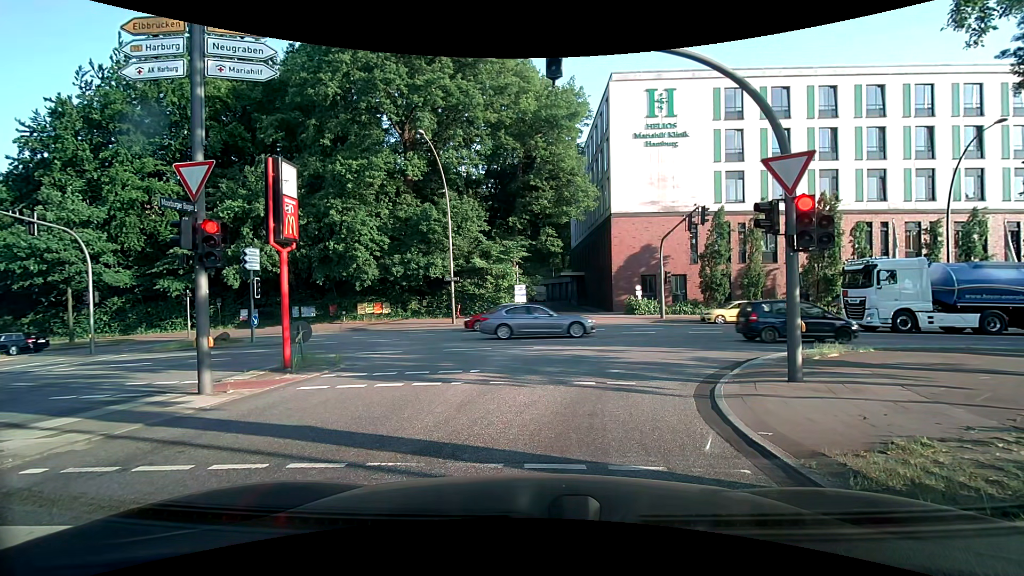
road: secondary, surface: asphalt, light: Day
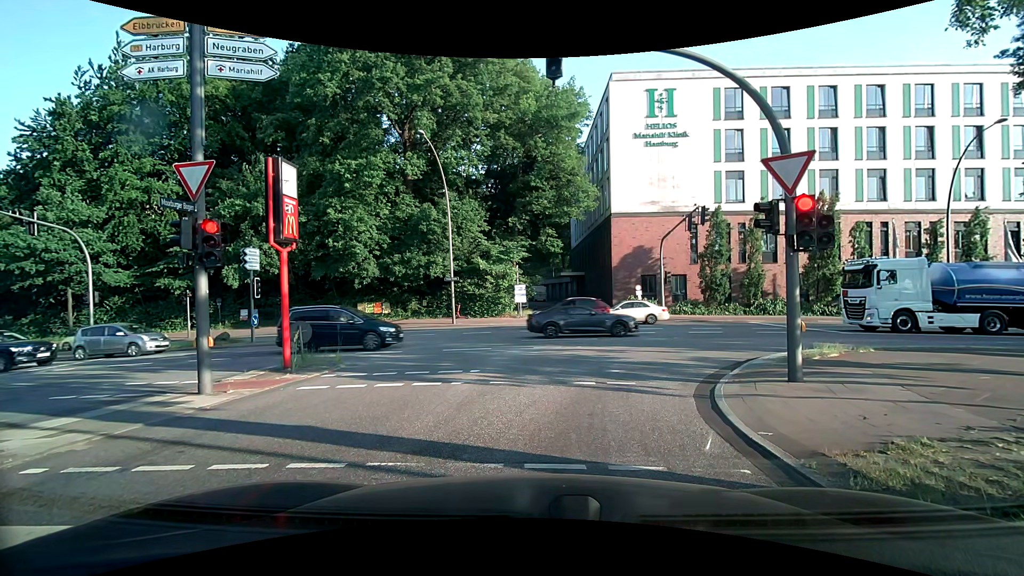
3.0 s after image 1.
(0.0, 0.0) m; 0°
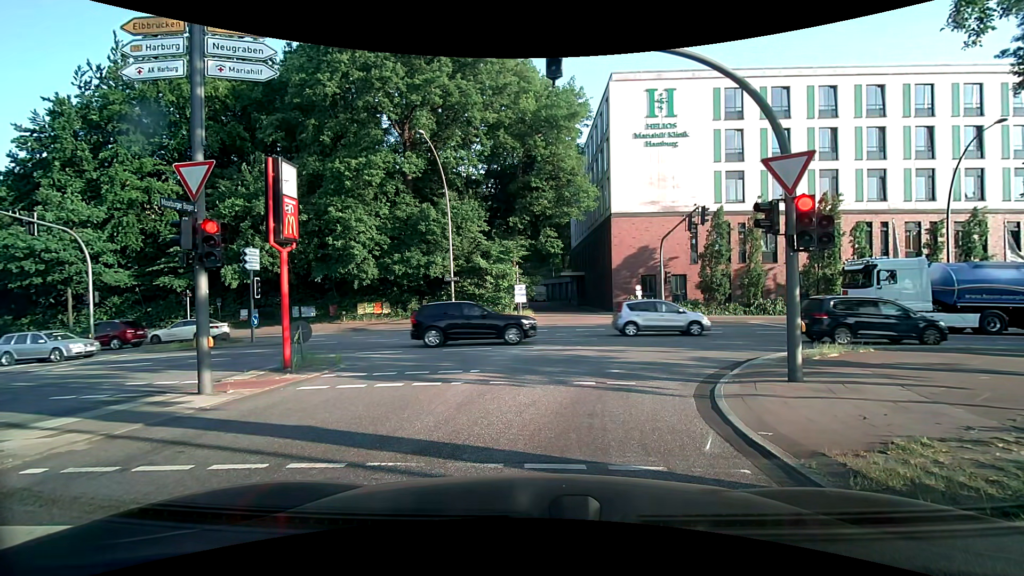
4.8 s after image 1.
(0.0, 0.0) m; 0°
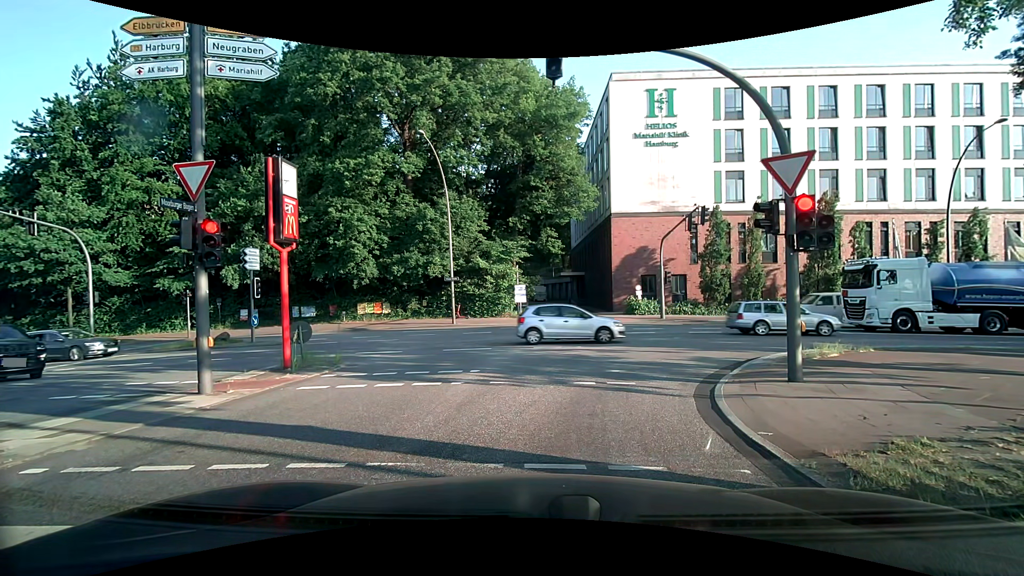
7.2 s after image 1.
(0.0, 0.0) m; 0°
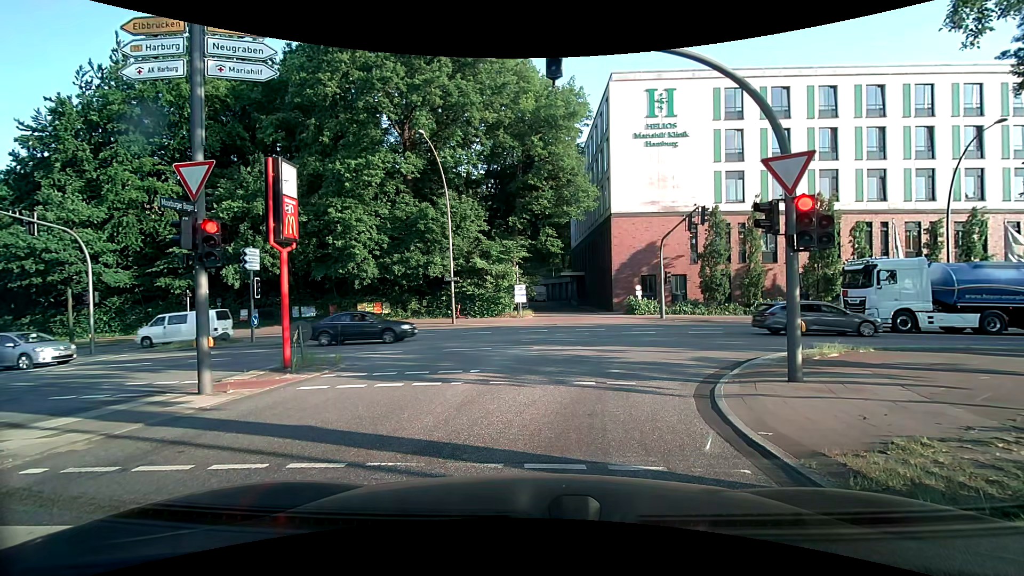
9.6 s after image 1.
(0.0, 0.0) m; 0°
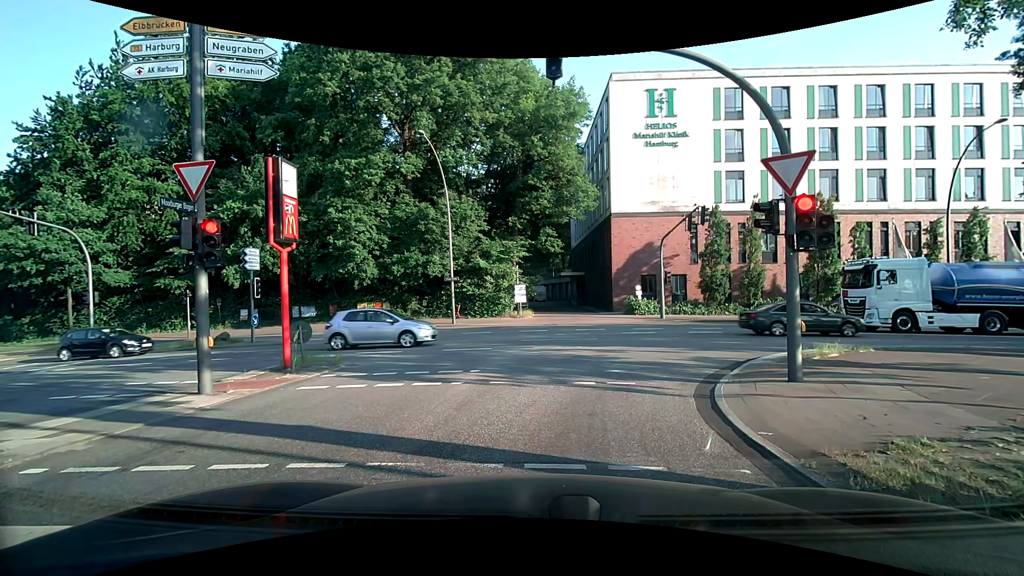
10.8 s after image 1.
(0.0, 0.0) m; 0°
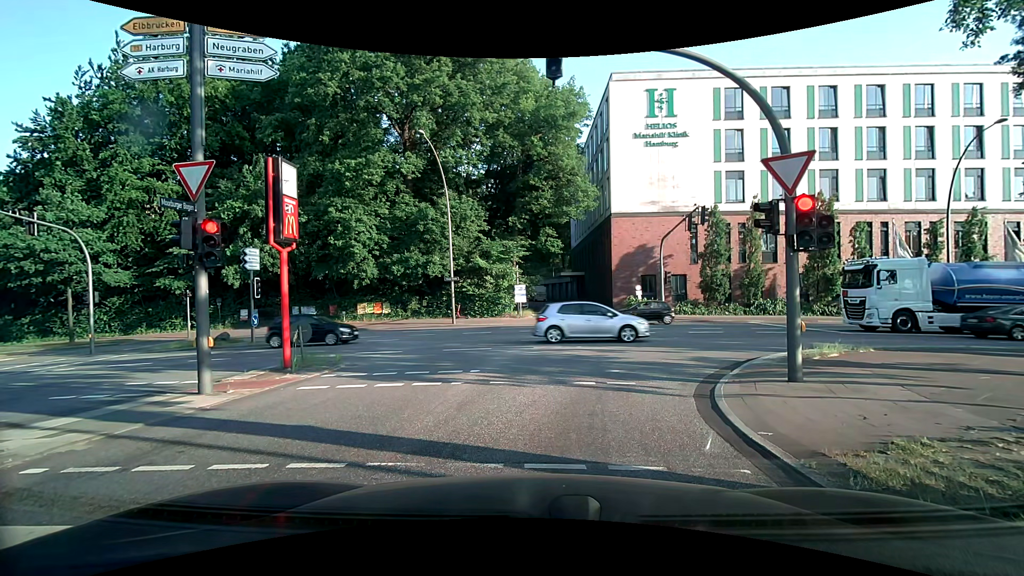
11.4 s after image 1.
(0.0, 0.0) m; 0°
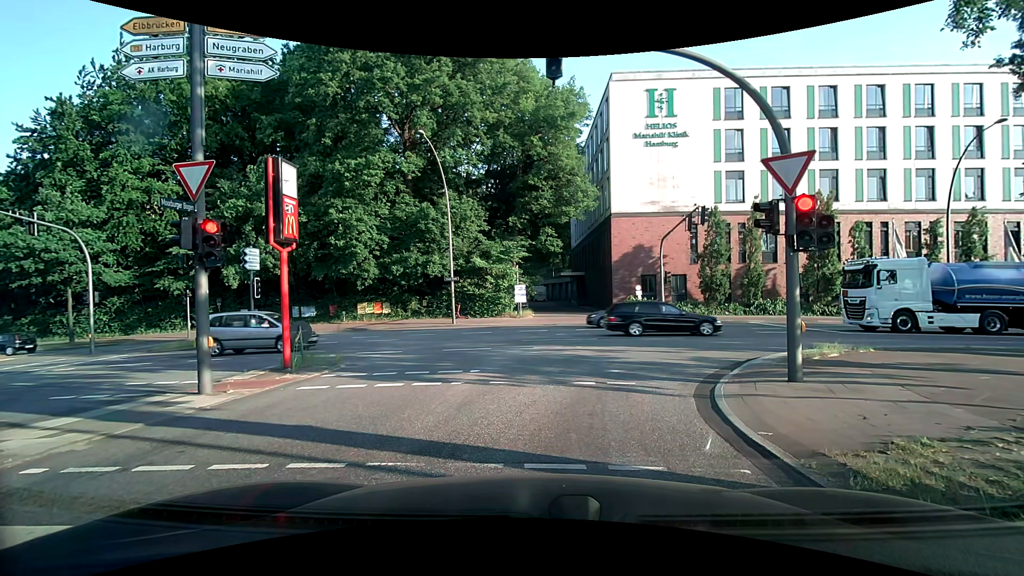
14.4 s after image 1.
(0.0, 0.0) m; 0°
